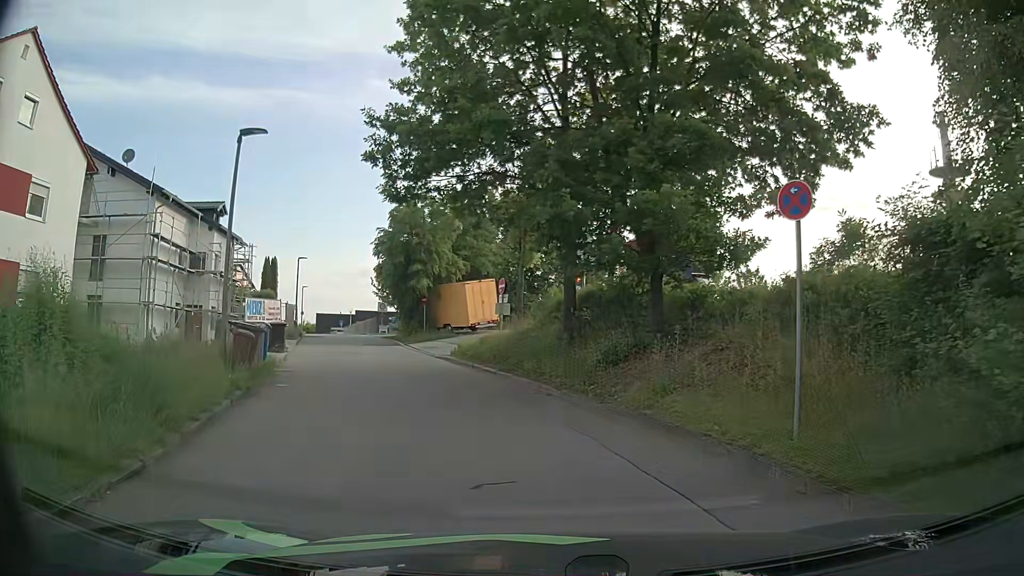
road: residential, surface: asphalt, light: Day
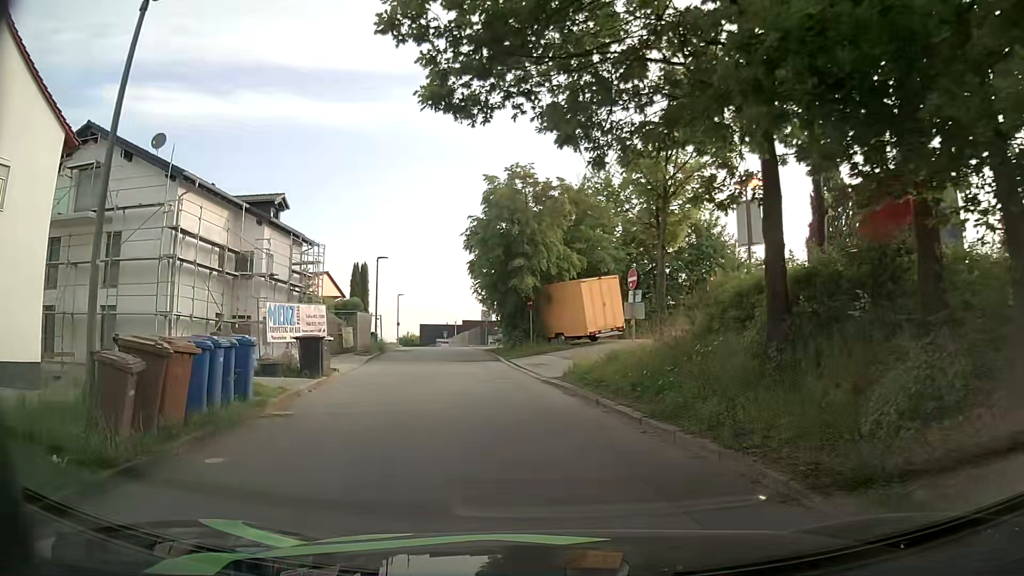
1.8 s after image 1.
(-0.6, +7.6) m; -9°
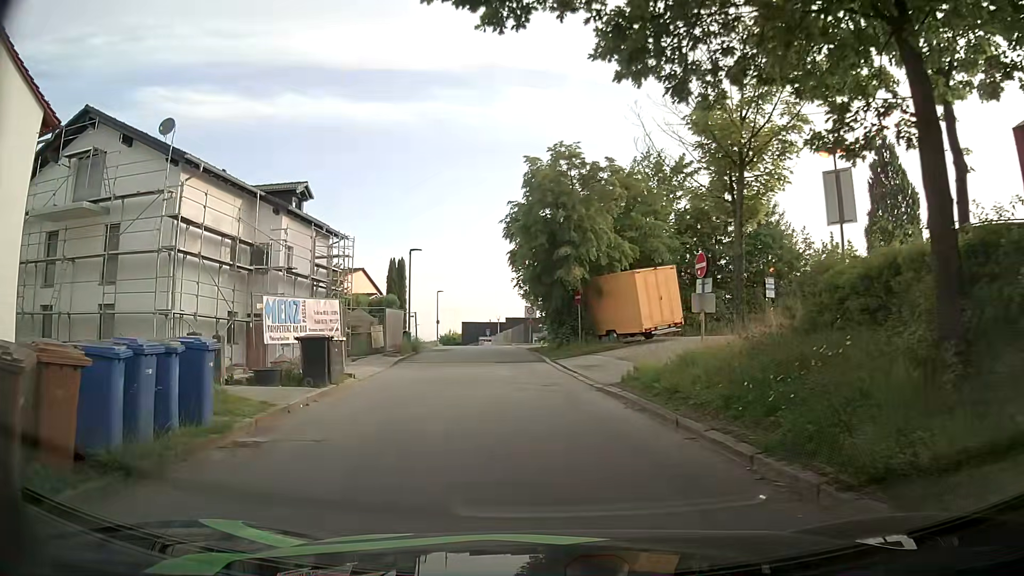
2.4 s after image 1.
(-0.1, +3.0) m; -4°
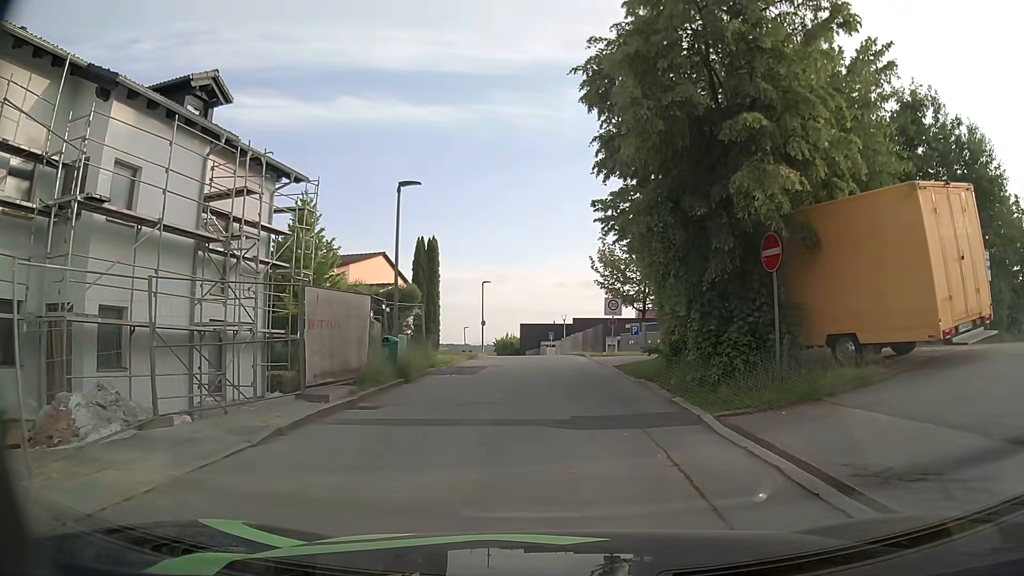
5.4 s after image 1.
(-1.2, +16.2) m; -5°
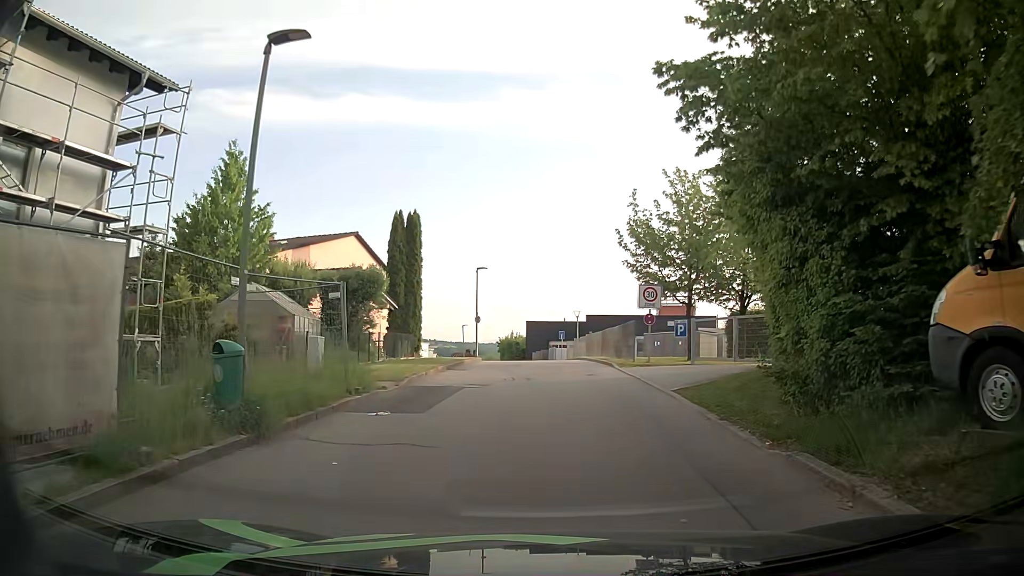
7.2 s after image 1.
(-0.2, +9.5) m; -1°
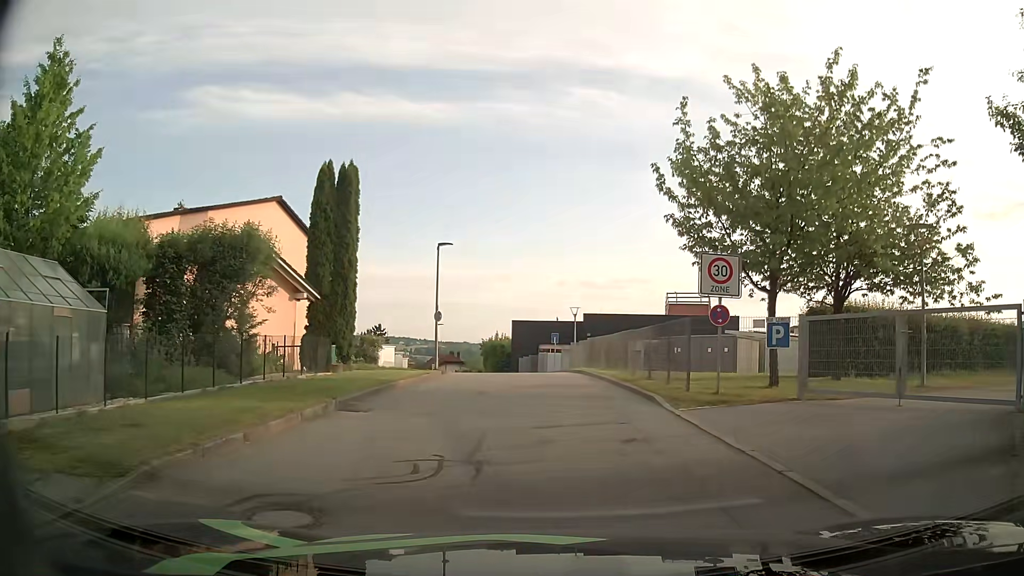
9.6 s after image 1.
(0.0, +11.0) m; 0°
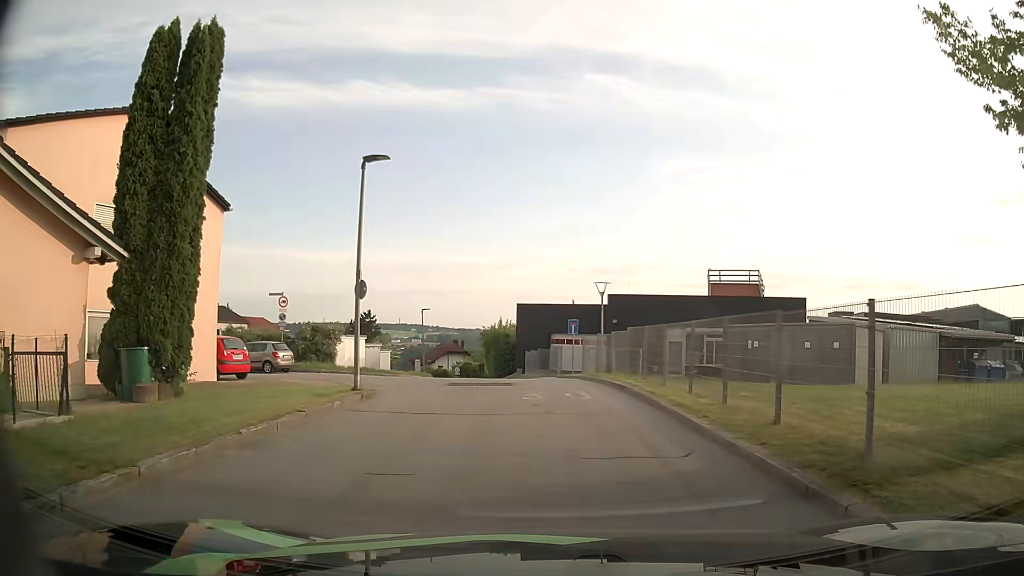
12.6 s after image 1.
(0.0, +12.5) m; 0°
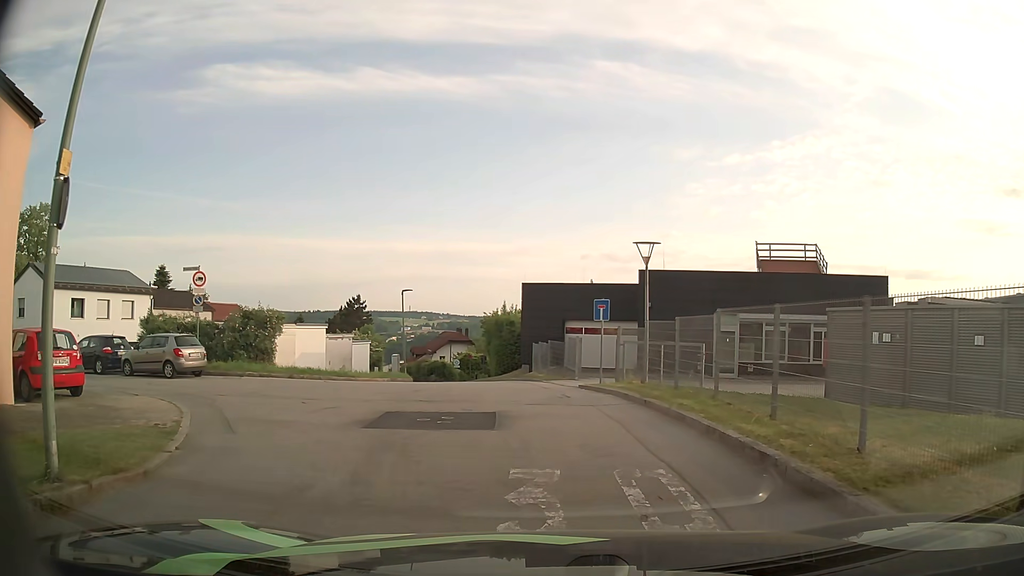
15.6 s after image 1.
(-0.1, +9.9) m; -2°
(-1, +10) (-8, +17) (-18, +20) (-27, +23) (-37, +27) (-46, +30) (-55, +35) (-64, +39) (-74, +42) (-83, +45) m
